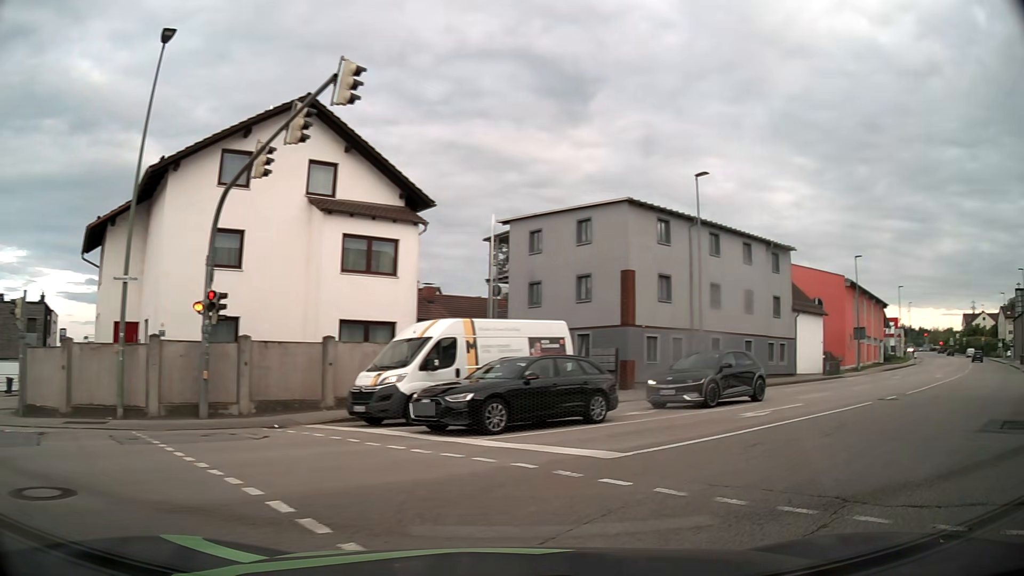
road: tertiary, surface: asphalt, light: Day
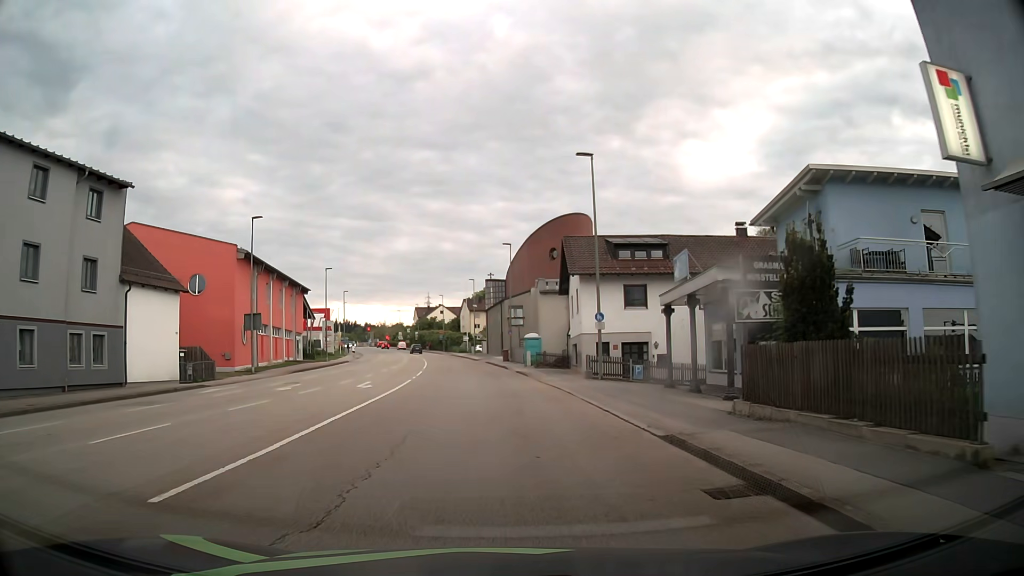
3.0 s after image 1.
(+10.7, +14.3) m; +50°
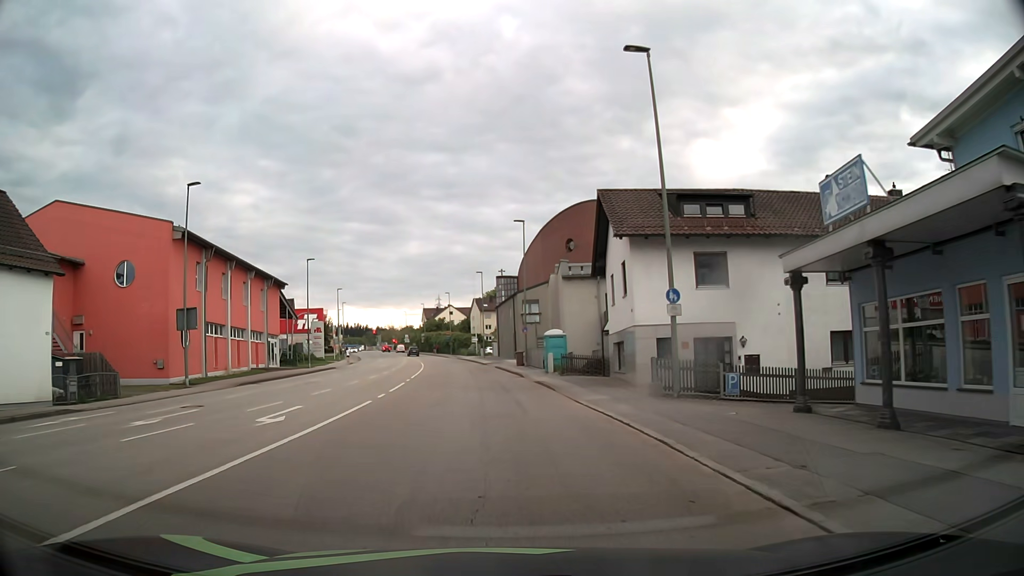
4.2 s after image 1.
(0.0, +11.6) m; -1°
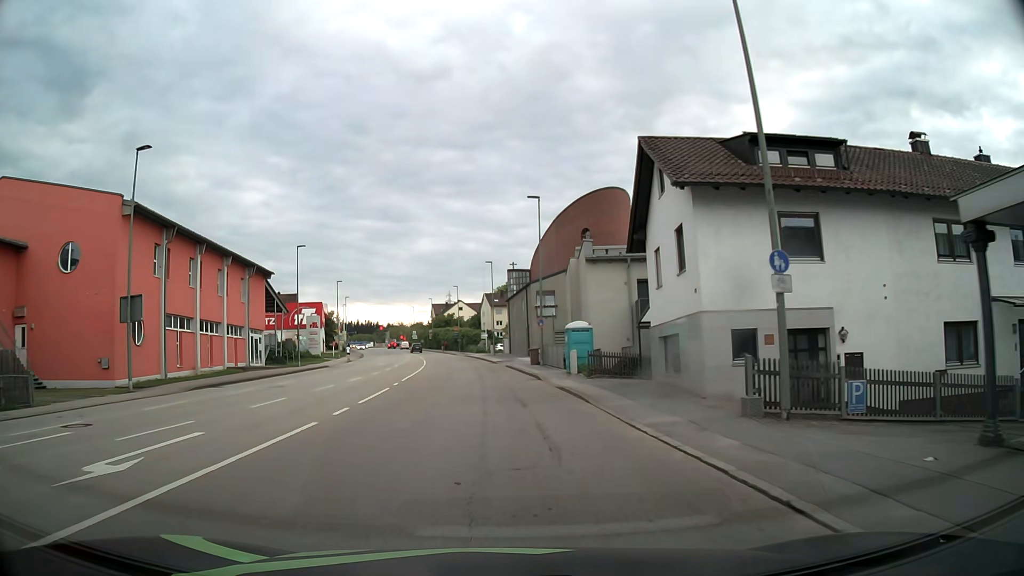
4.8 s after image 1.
(-0.1, +6.8) m; -1°
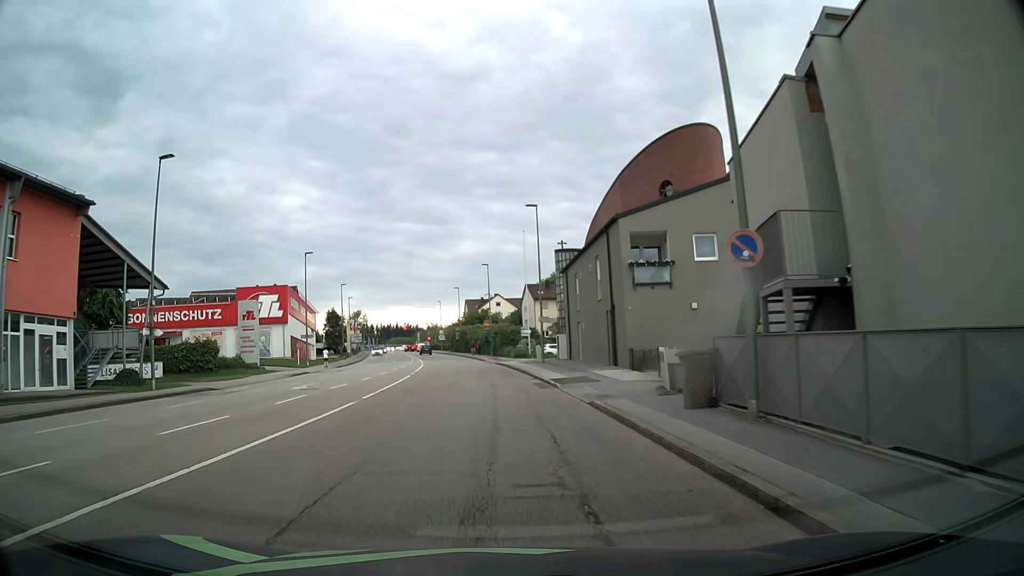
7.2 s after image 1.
(-0.8, +30.6) m; -3°
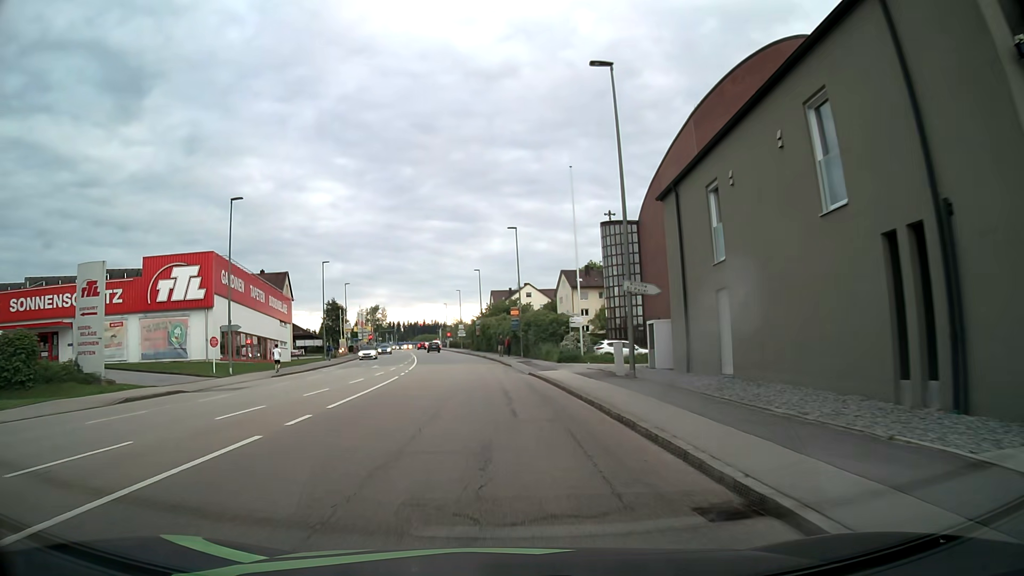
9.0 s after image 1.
(-0.7, +22.8) m; -2°
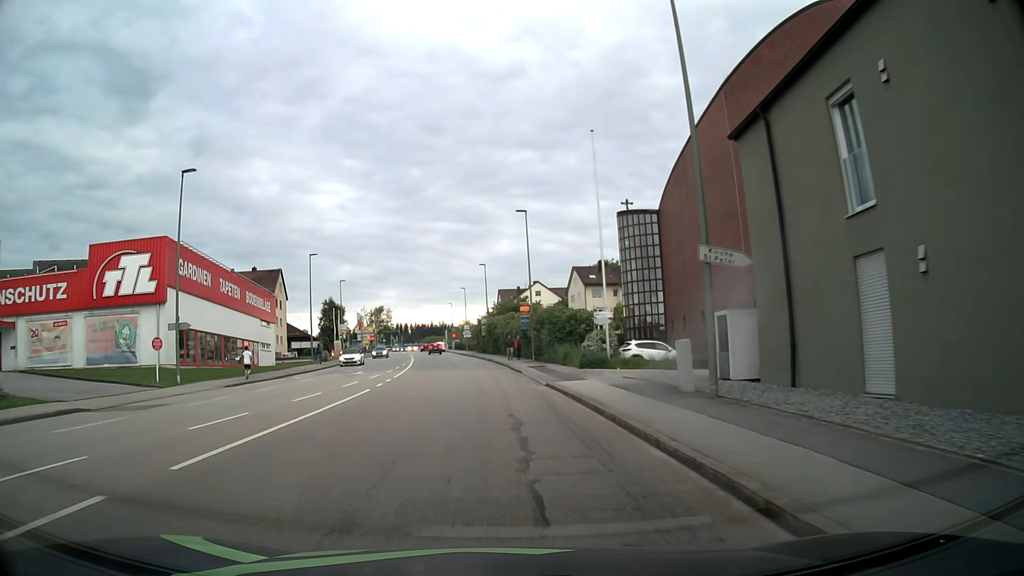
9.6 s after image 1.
(-0.1, +7.4) m; -1°
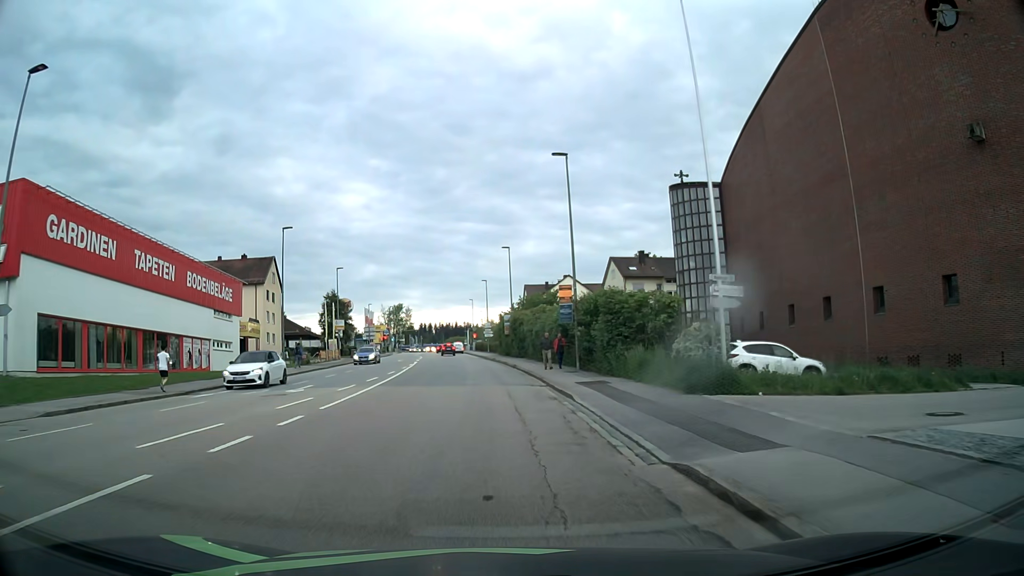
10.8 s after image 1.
(-0.3, +14.6) m; -2°
(0, +10) (-1, +20) (-1, +30) (-2, +40) (-3, +50) (-3, +60) (-4, +70) (-5, +80) (-6, +90) (-8, +100) m
